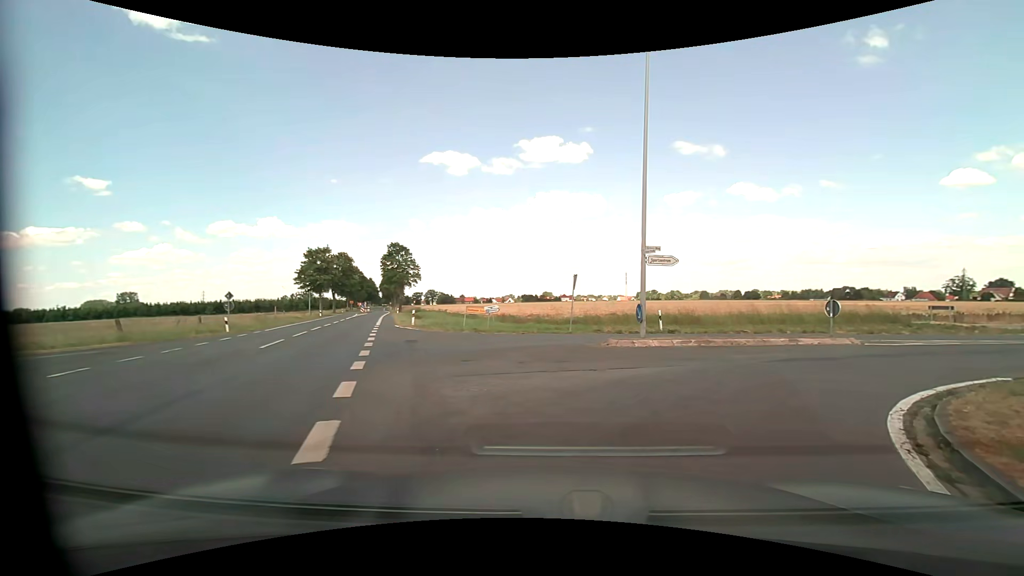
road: tertiary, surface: asphalt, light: Day
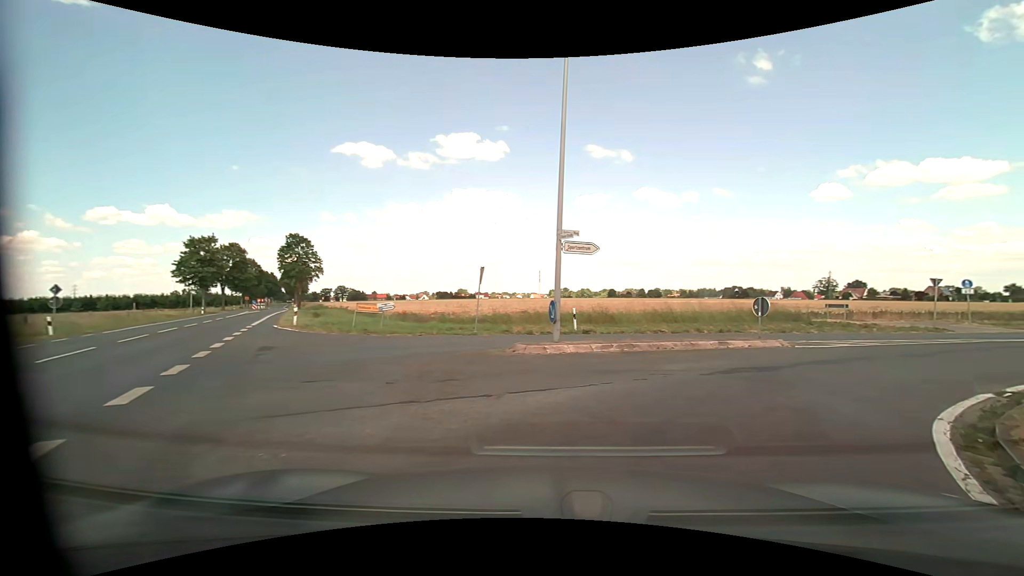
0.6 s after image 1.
(+0.3, +3.3) m; +11°
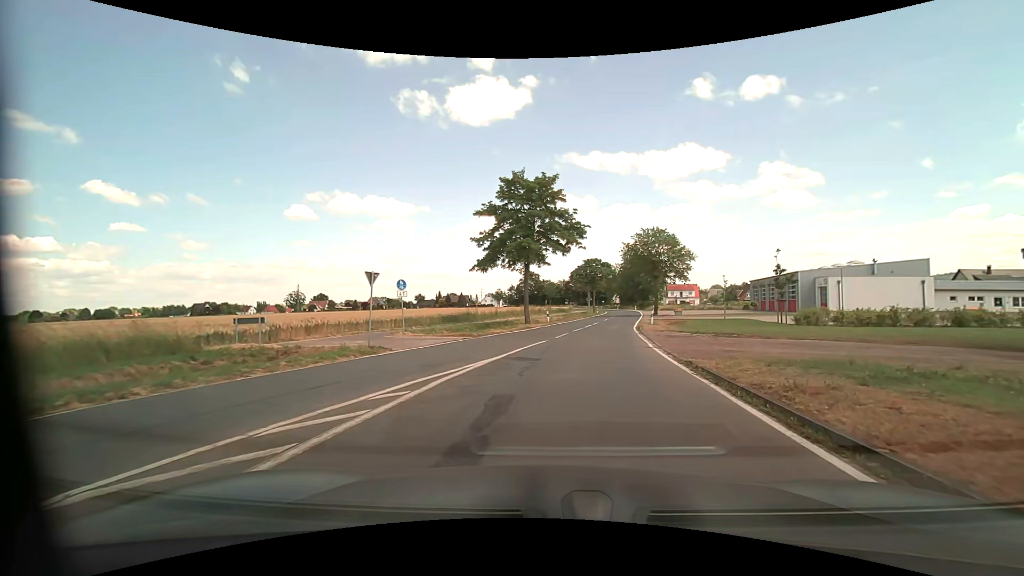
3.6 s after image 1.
(+7.7, +14.1) m; +54°
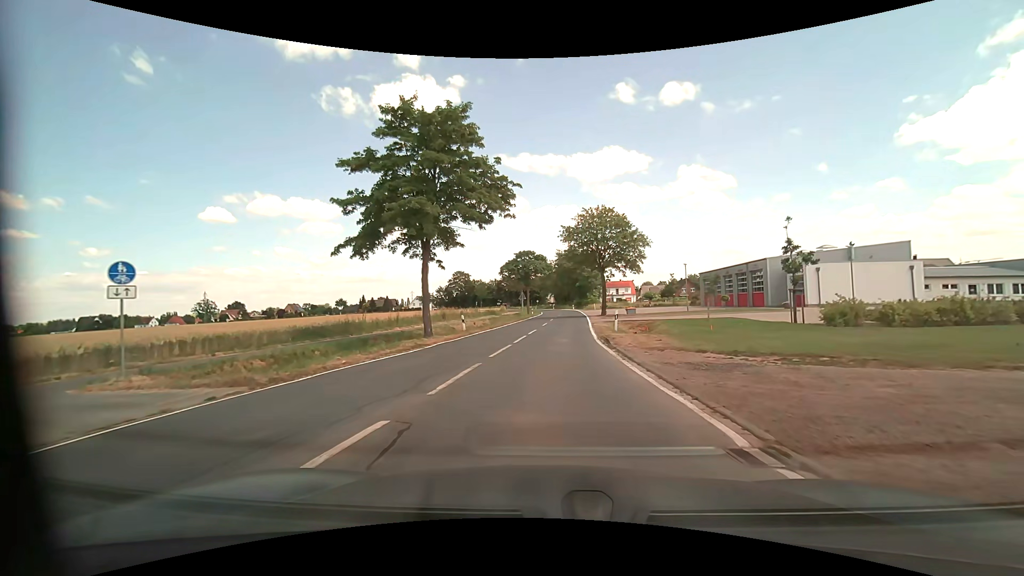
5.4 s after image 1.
(+1.2, +13.8) m; +9°
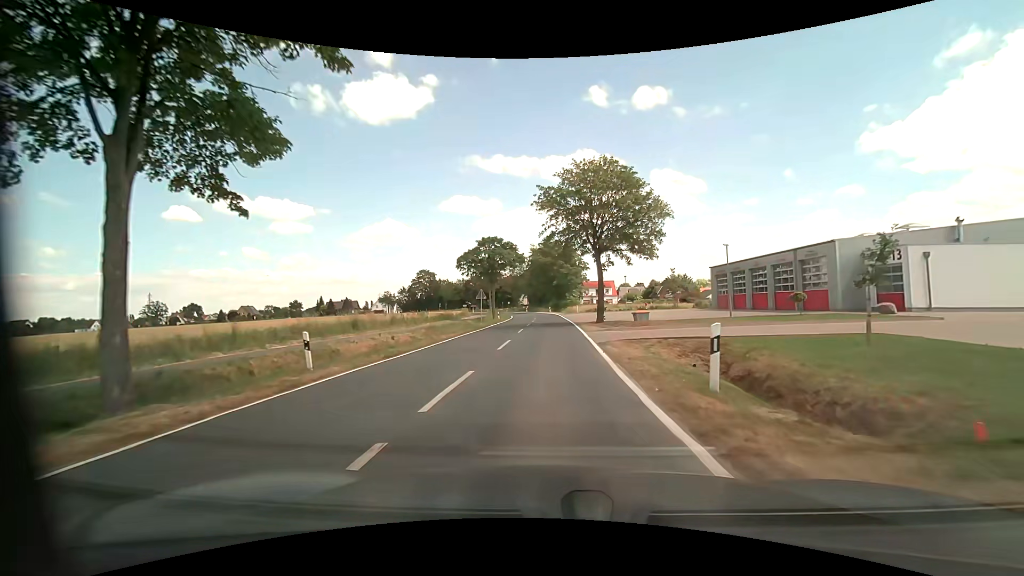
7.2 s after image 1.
(+0.4, +17.2) m; +3°
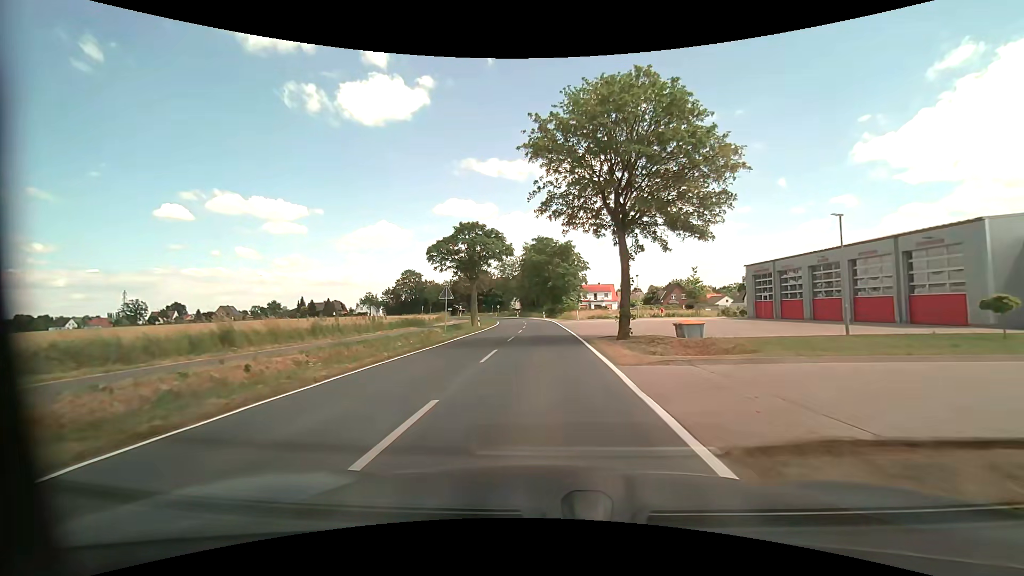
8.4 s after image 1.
(+0.1, +12.3) m; 0°
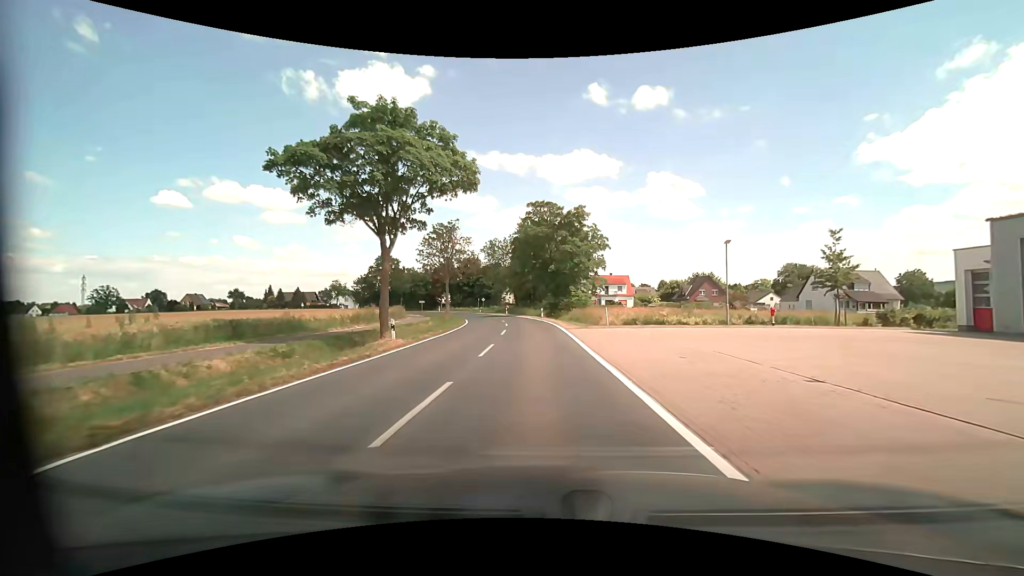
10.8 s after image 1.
(+0.4, +25.9) m; +1°
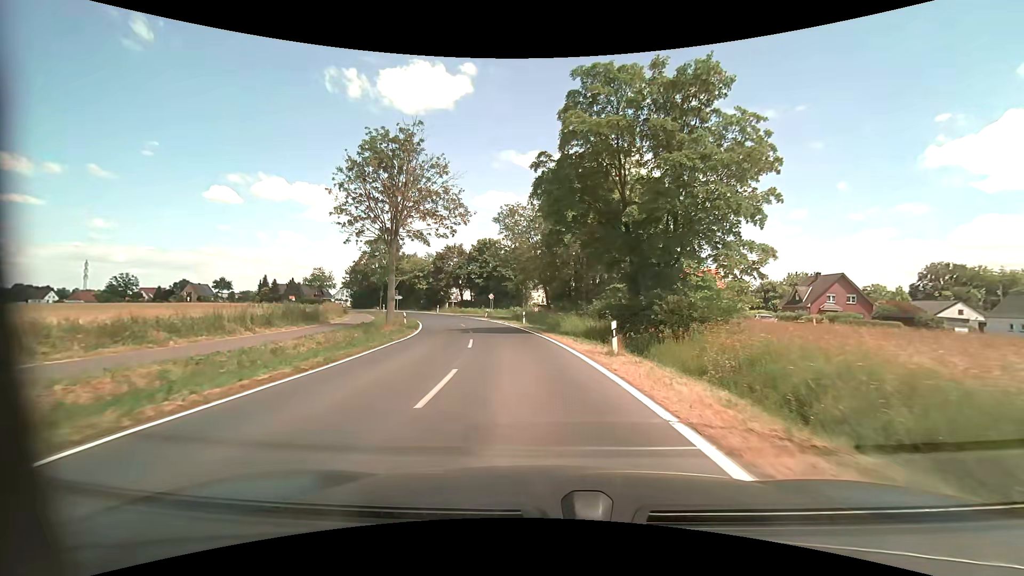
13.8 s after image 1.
(-1.0, +34.4) m; -5°
(0, +10) (-1, +20) (-2, +30) (-5, +40) (-7, +49) (-11, +59) (-14, +68) (-19, +77) (-24, +85) (-30, +94) m
